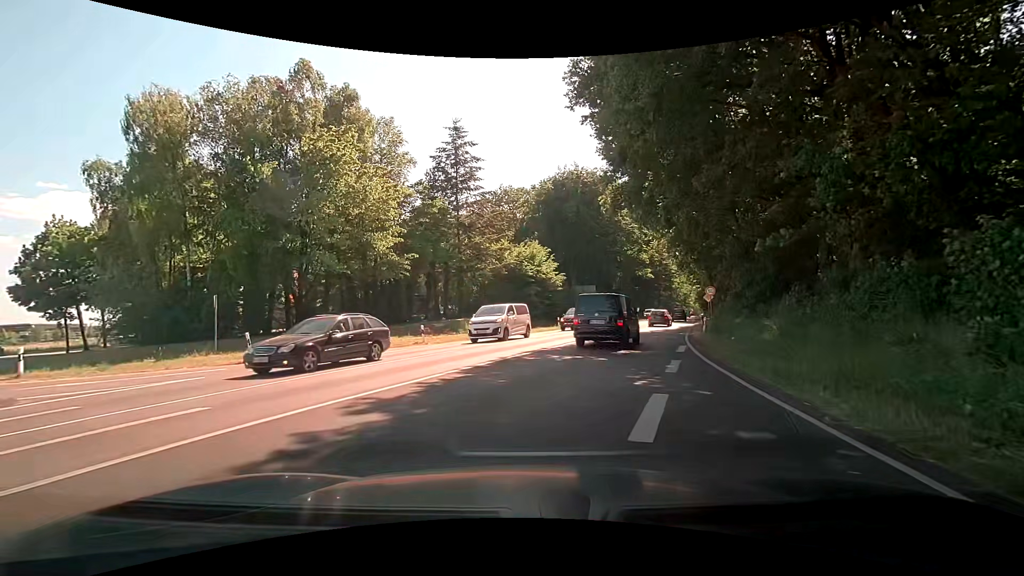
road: primary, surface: asphalt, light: Day
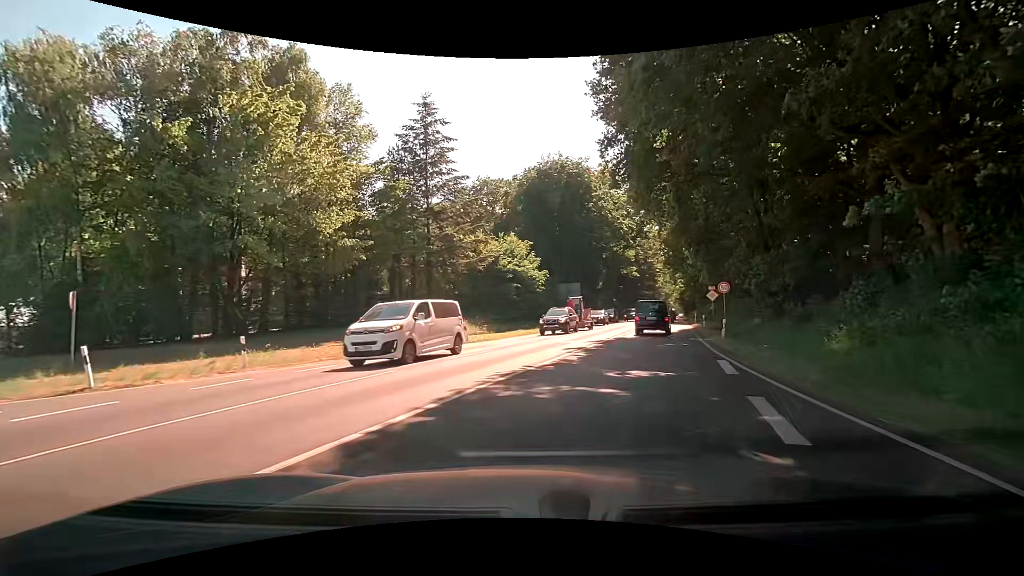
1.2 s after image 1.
(-0.2, +6.1) m; 0°
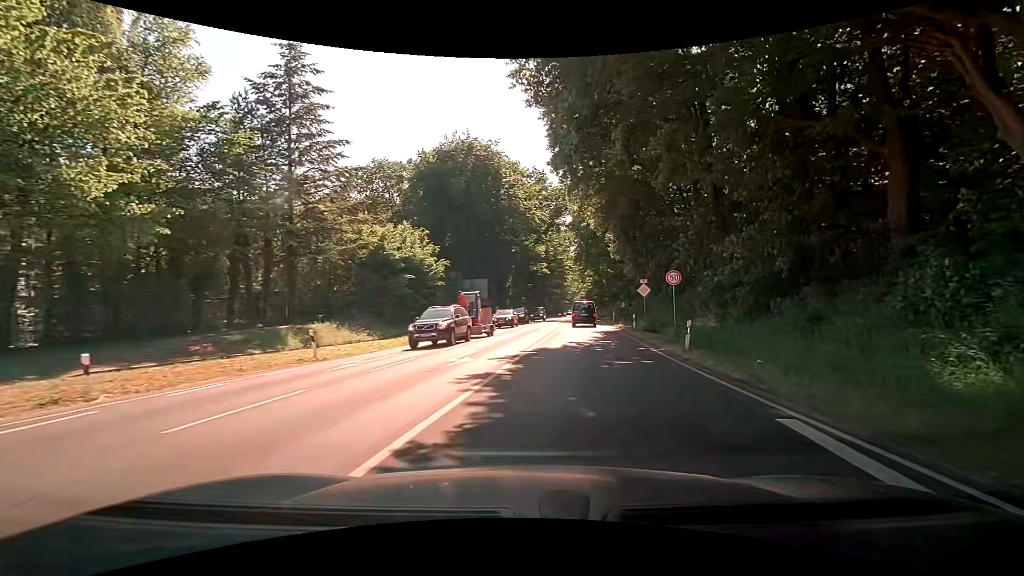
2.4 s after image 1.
(+0.9, +8.6) m; +11°
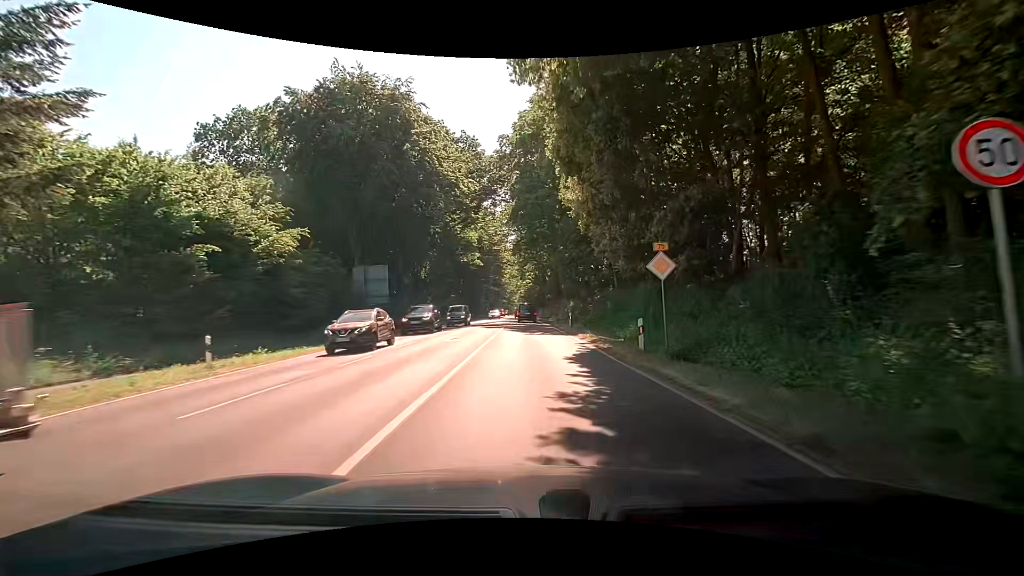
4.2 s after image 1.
(+1.6, +17.6) m; +8°
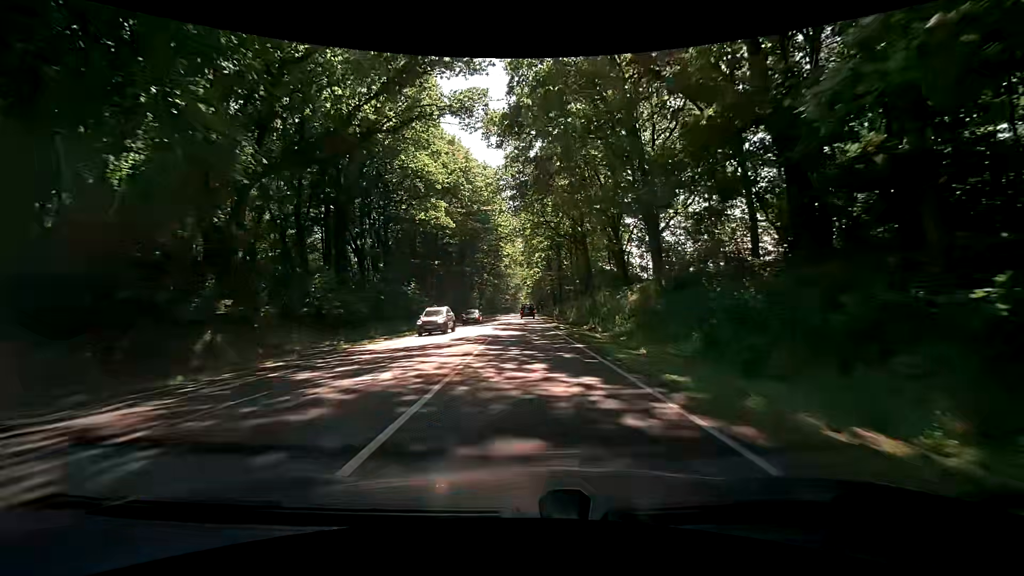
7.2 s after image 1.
(0.0, +37.9) m; -1°
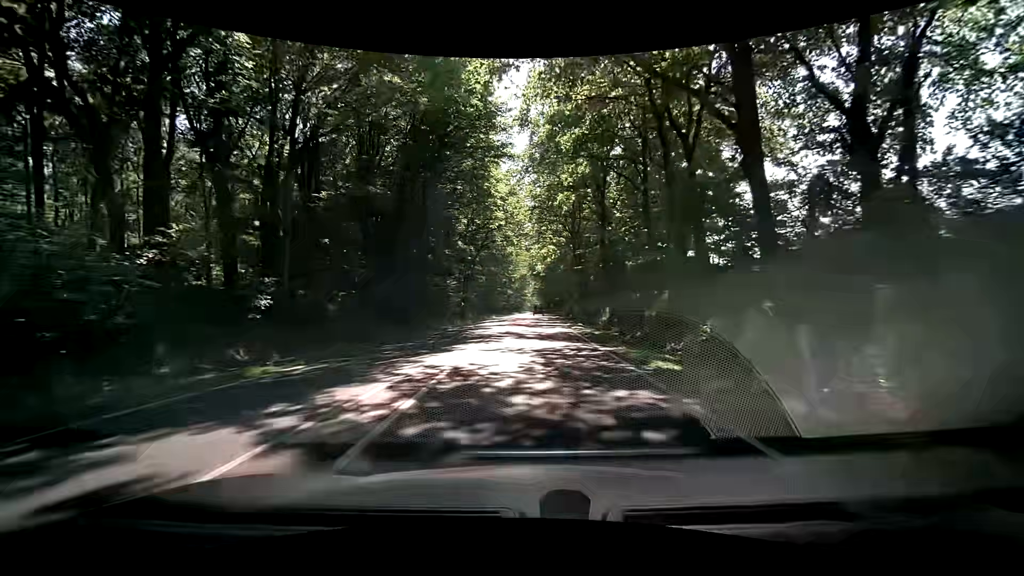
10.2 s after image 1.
(-0.5, +40.3) m; -2°
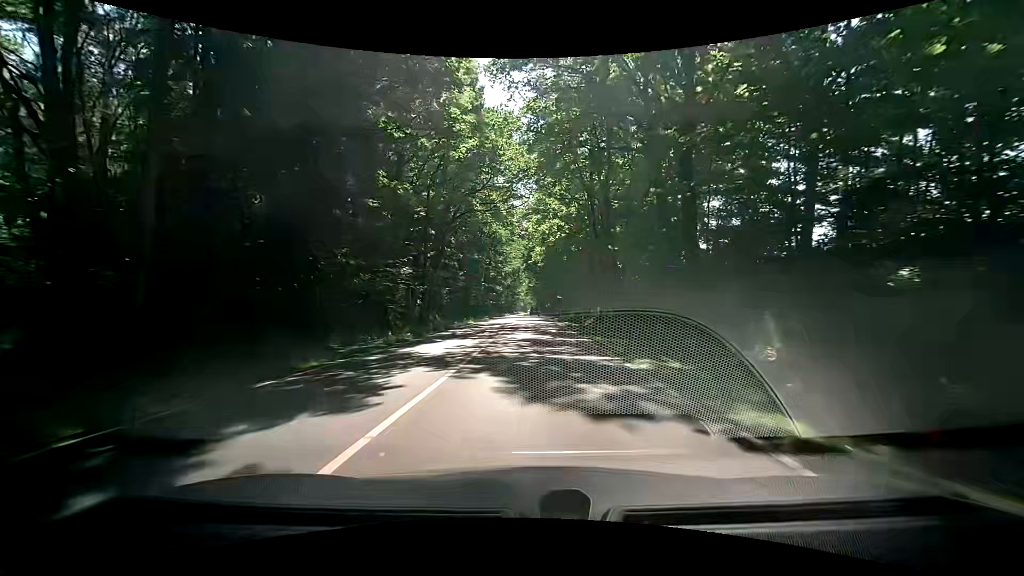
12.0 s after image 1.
(+0.5, +23.4) m; +2°
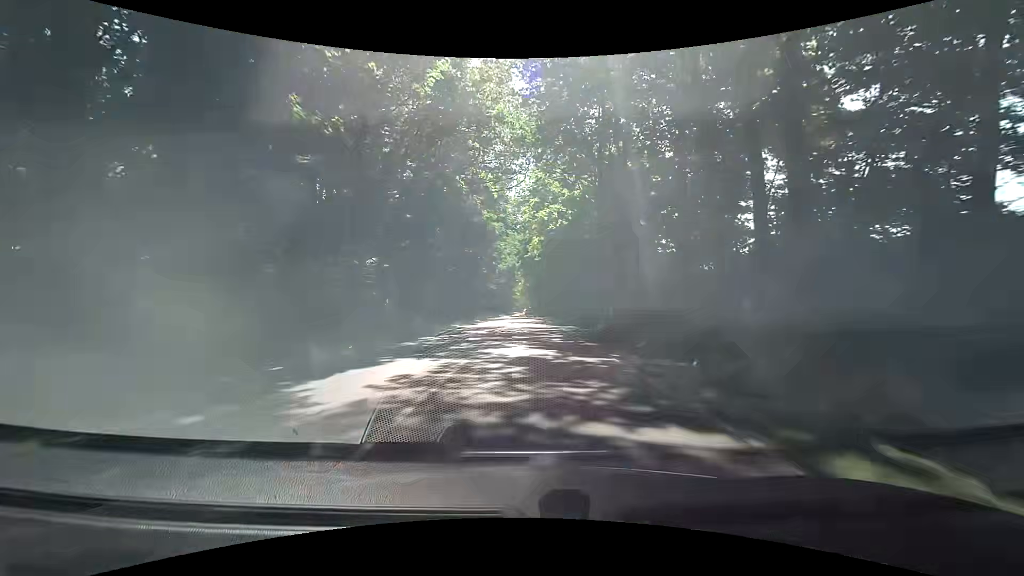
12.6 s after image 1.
(+0.1, +7.9) m; +1°
(0, +10) (0, +20) (0, +30) (0, +40) (0, +50) (0, +60) (0, +70) (-1, +80) (-1, +90) (0, +100) m
